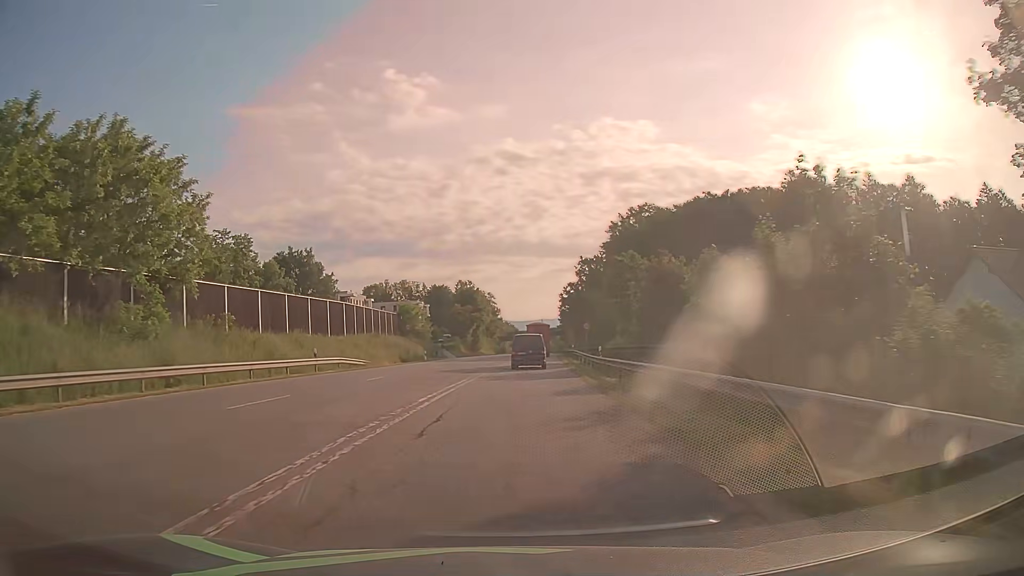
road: secondary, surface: asphalt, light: Day
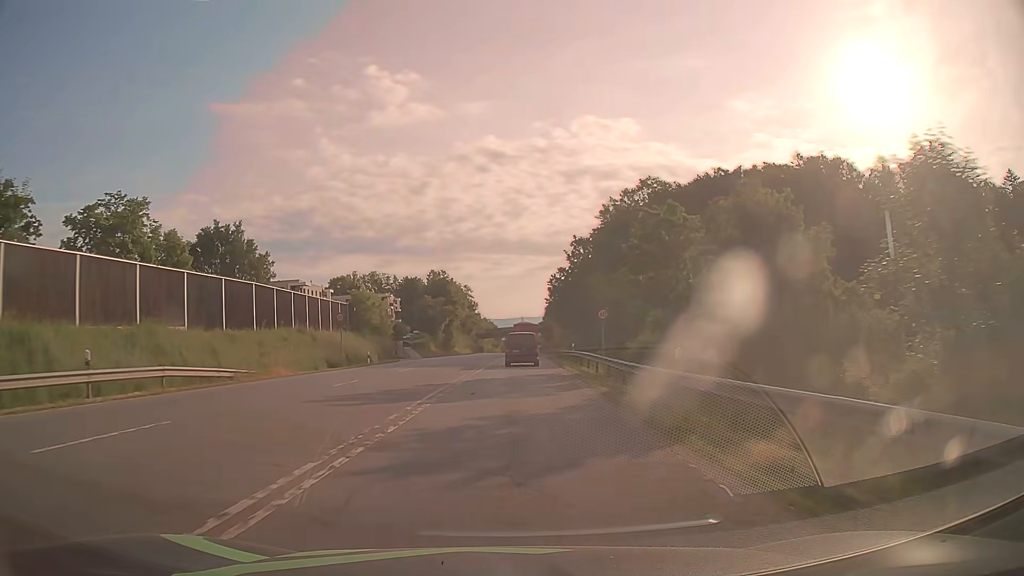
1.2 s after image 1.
(+0.3, +18.5) m; +2°
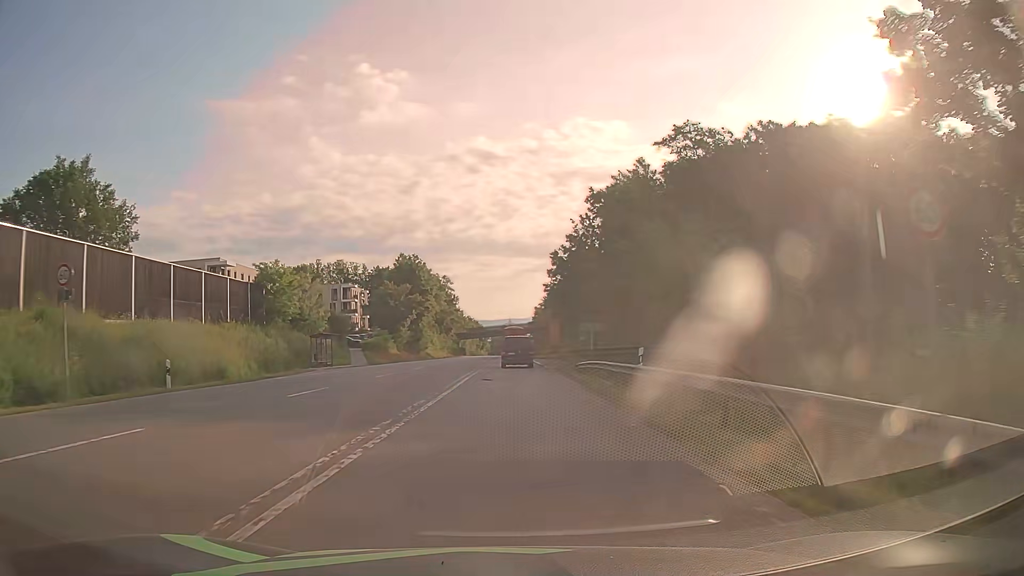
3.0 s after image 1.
(+0.2, +27.7) m; +1°
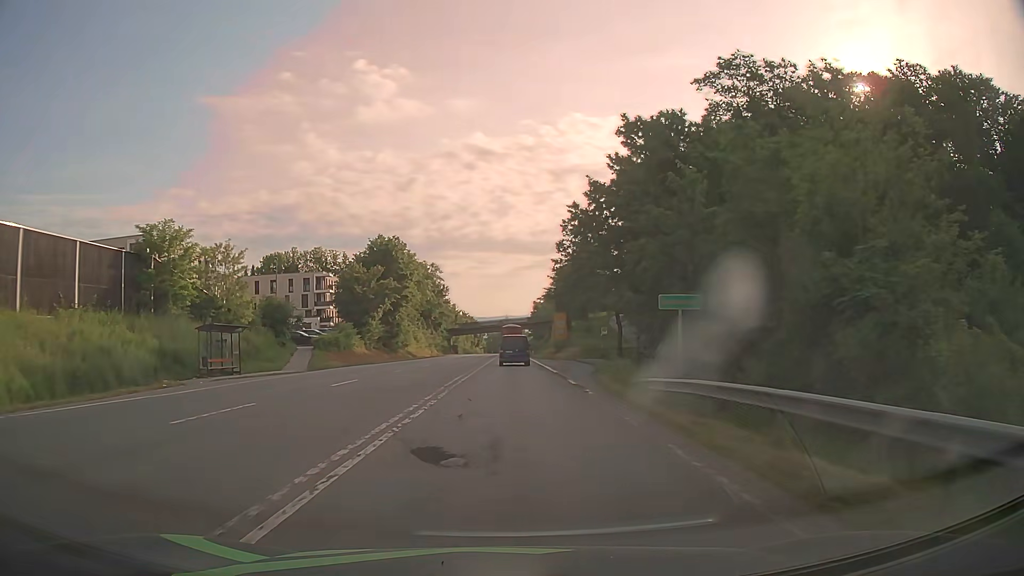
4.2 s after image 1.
(+0.1, +18.4) m; 0°
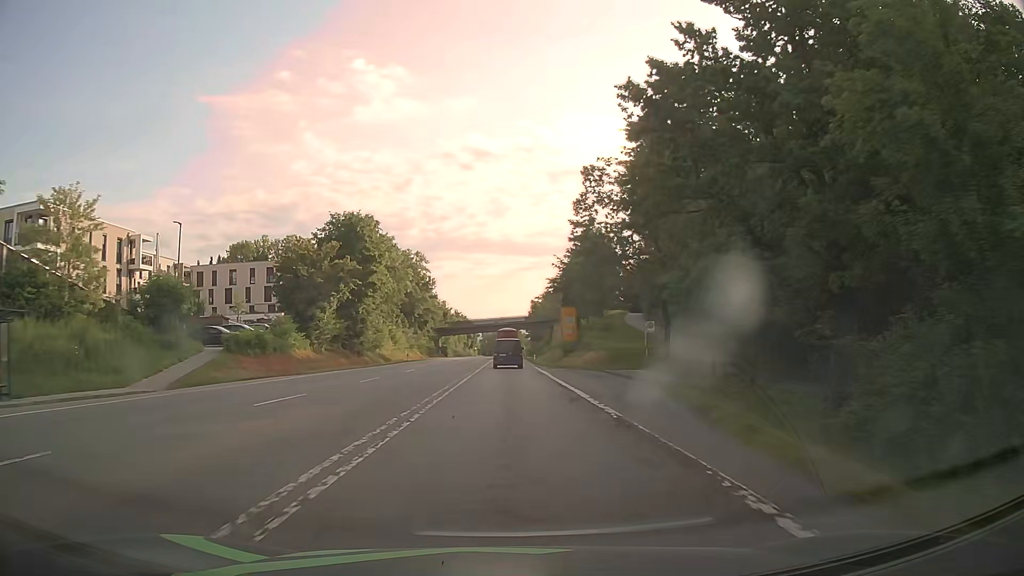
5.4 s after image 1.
(0.0, +18.4) m; 0°
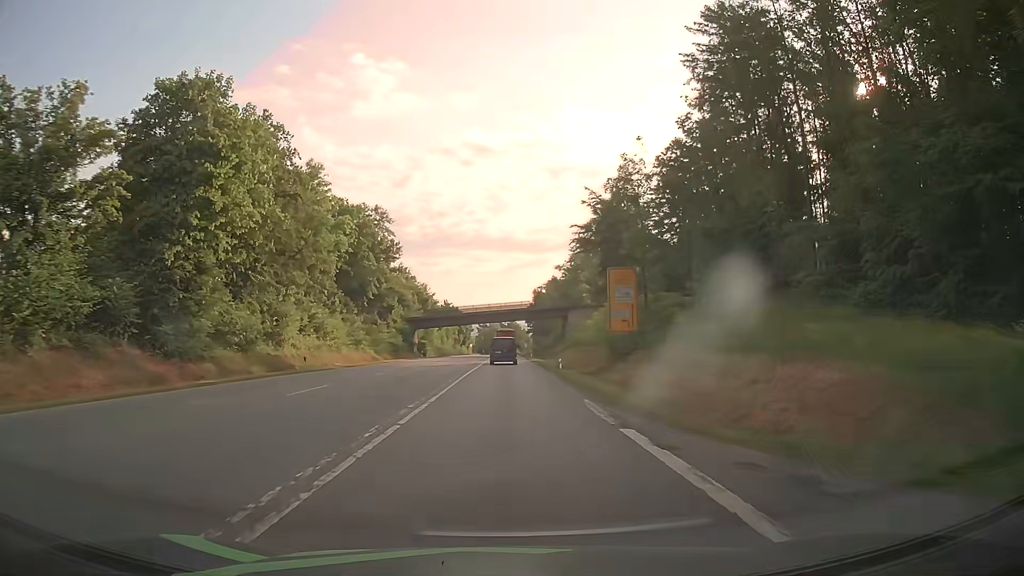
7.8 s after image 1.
(+0.1, +36.7) m; 0°
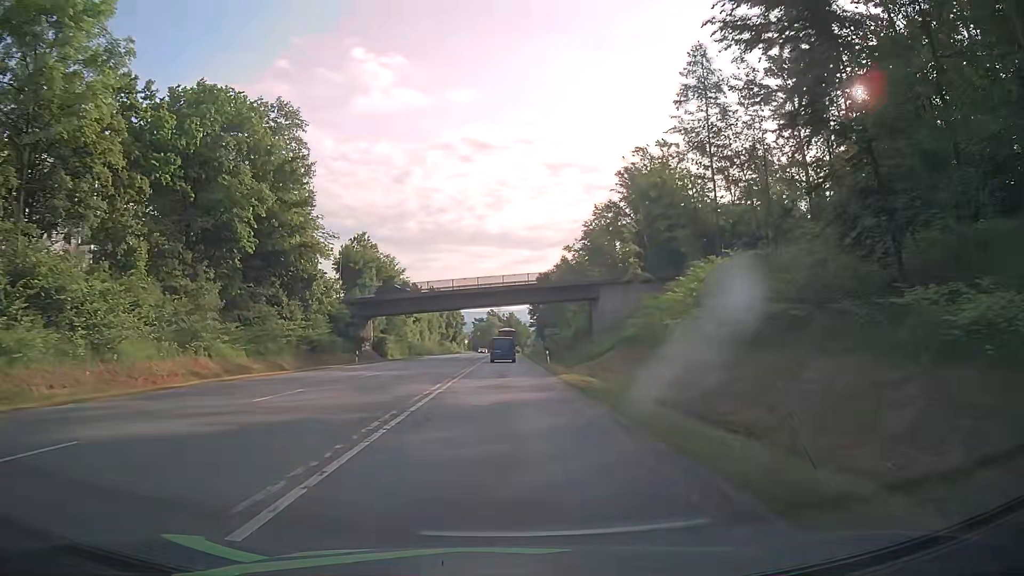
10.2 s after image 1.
(+0.1, +36.7) m; 0°
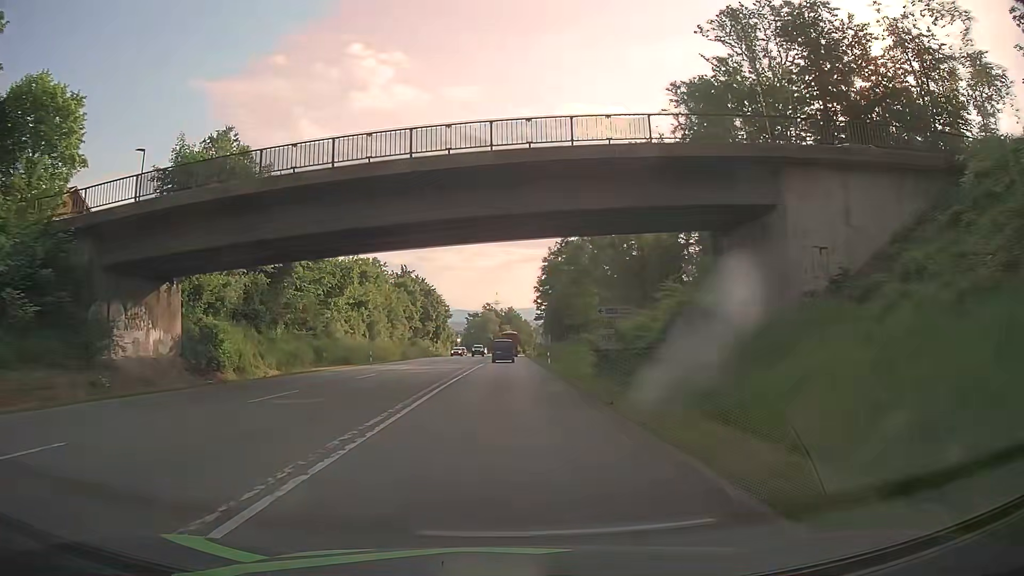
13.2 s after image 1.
(+0.1, +45.9) m; 0°
(0, +10) (0, +20) (0, +30) (0, +40) (0, +50) (0, +60) (0, +70) (0, +80) (0, +90) (0, +100) m
